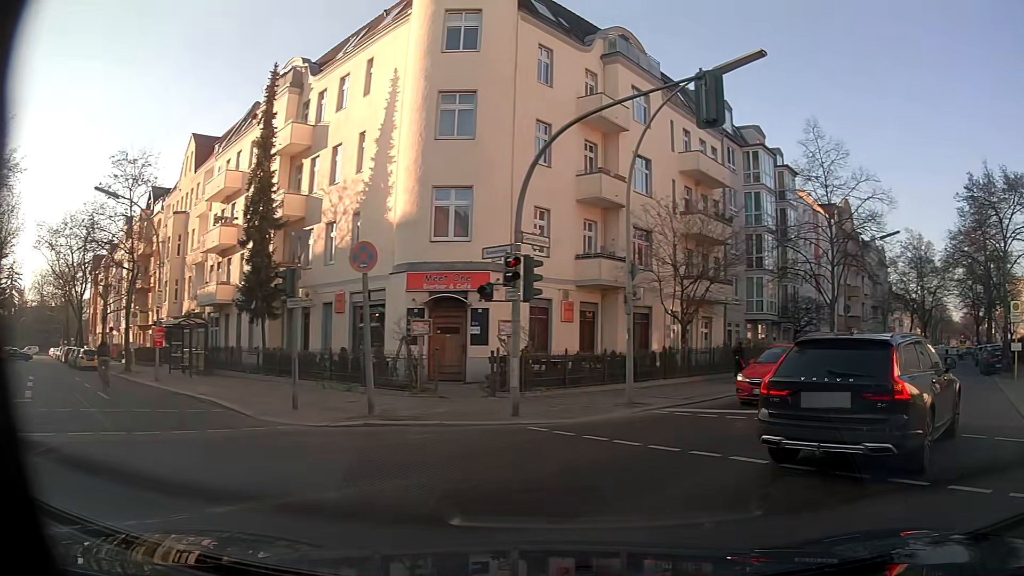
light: Day
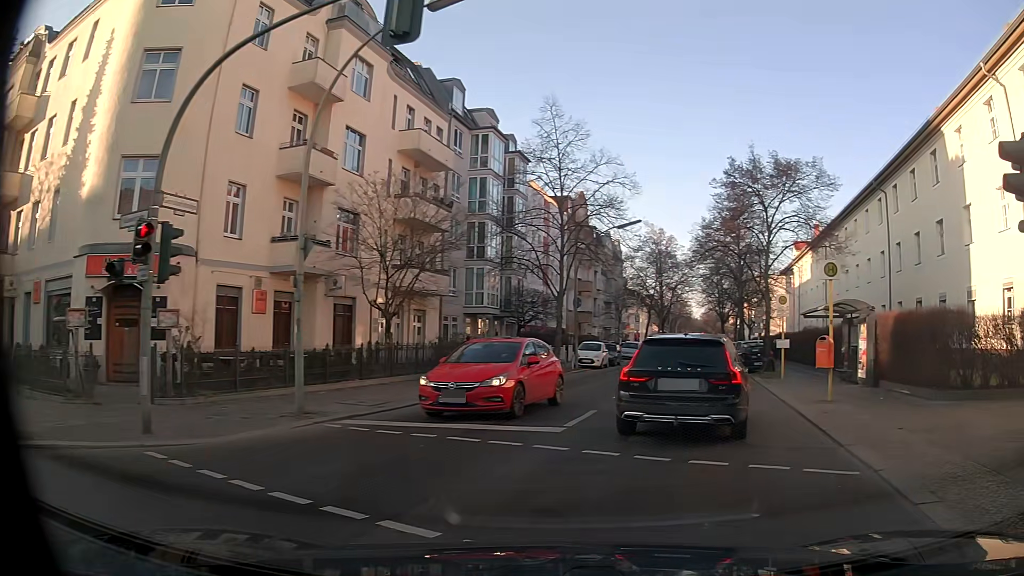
(+0.5, +3.3) m; +21°
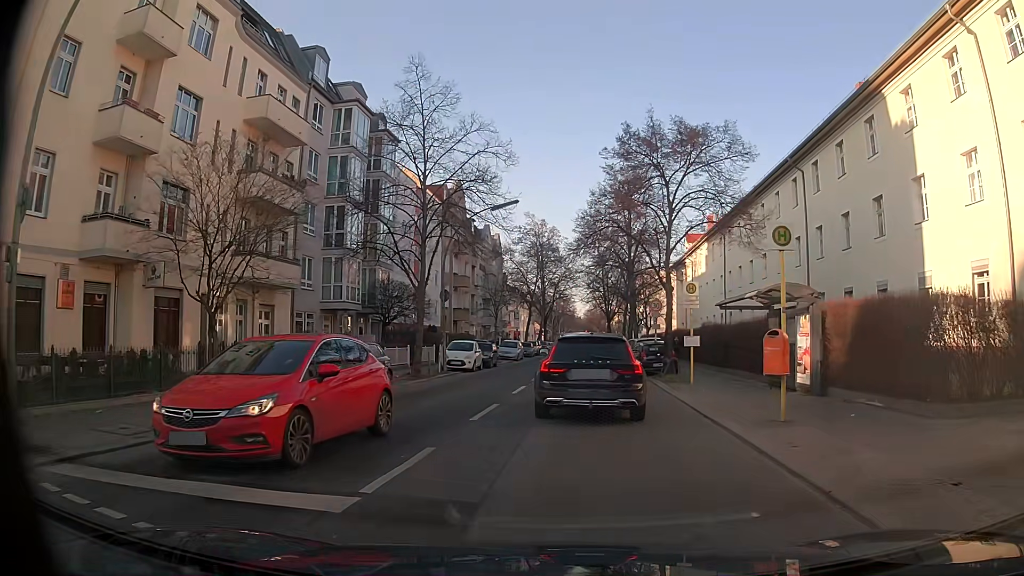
(+0.6, +5.0) m; +11°
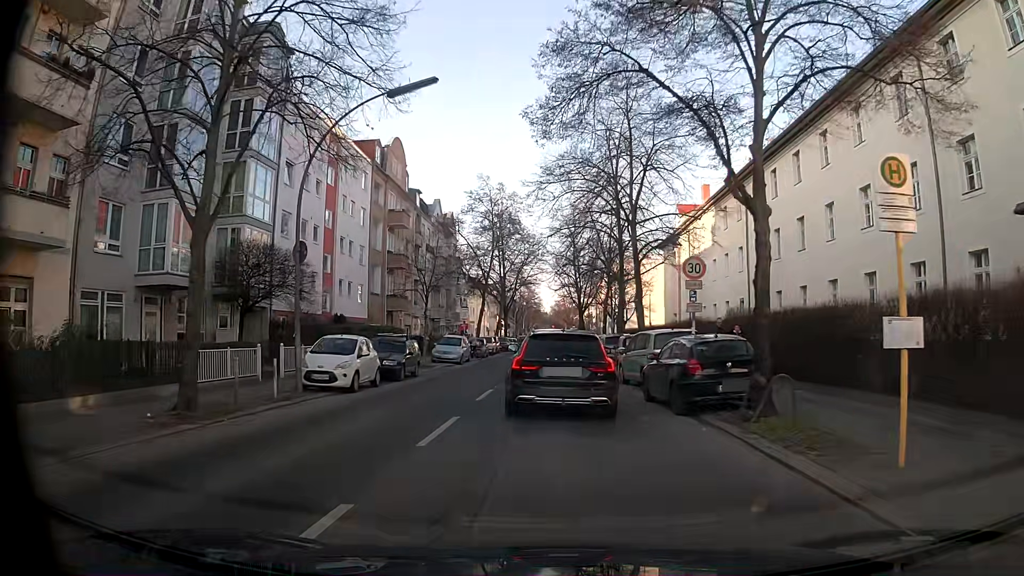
(+0.7, +15.5) m; +5°
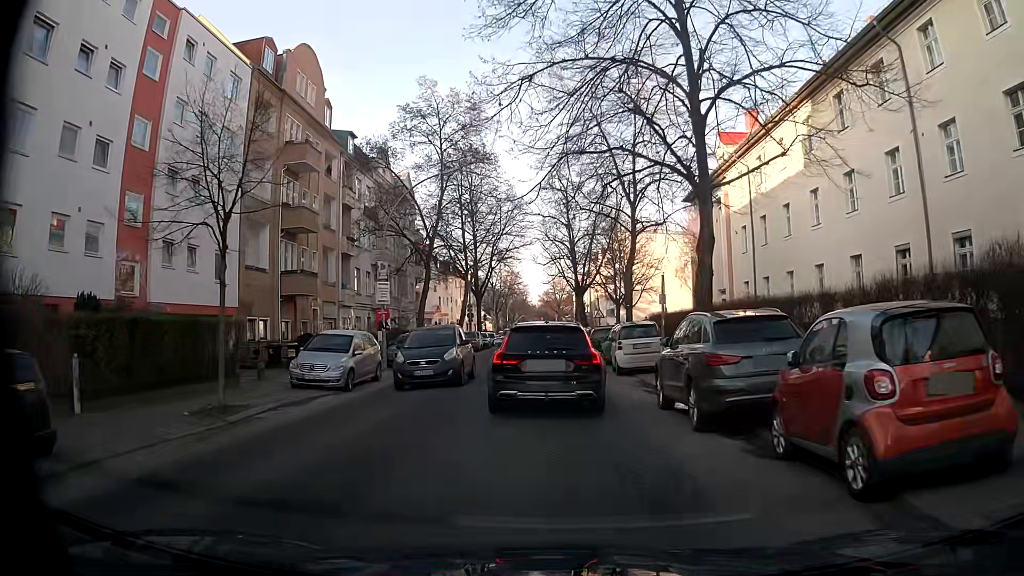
(-0.3, +20.9) m; 0°
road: tertiary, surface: asphalt
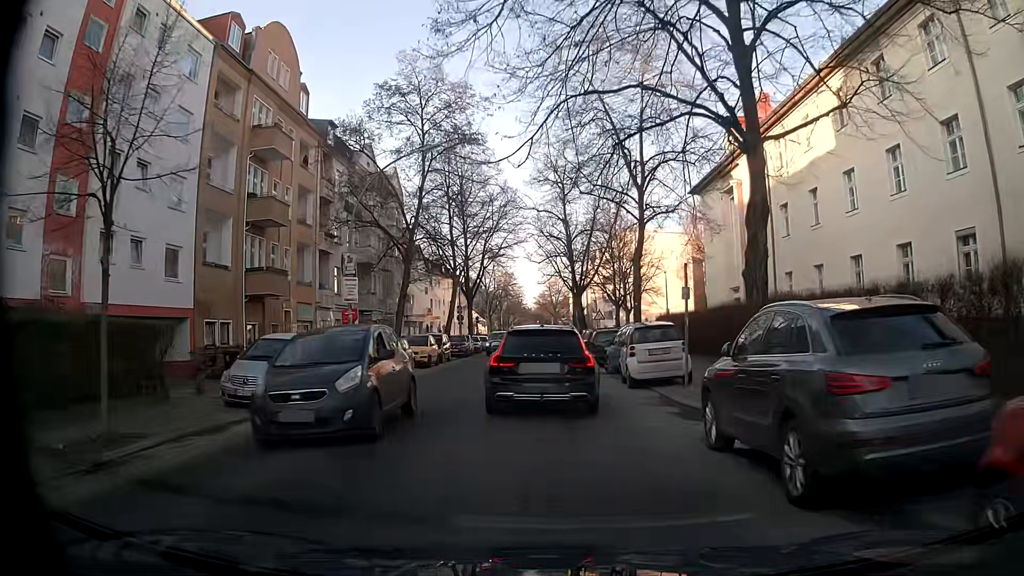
(-0.1, +4.0) m; -2°
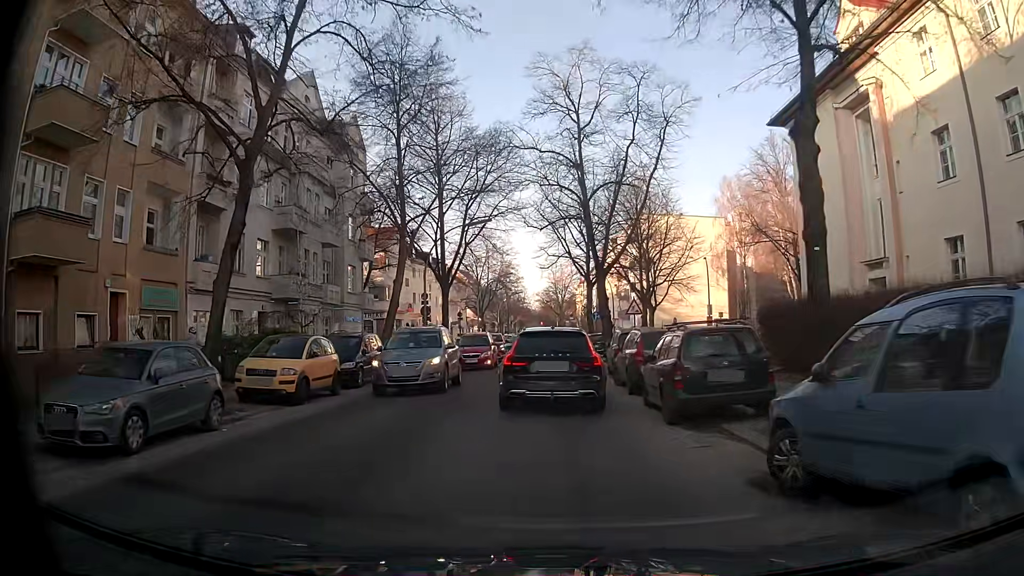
(+0.3, +17.1) m; 0°
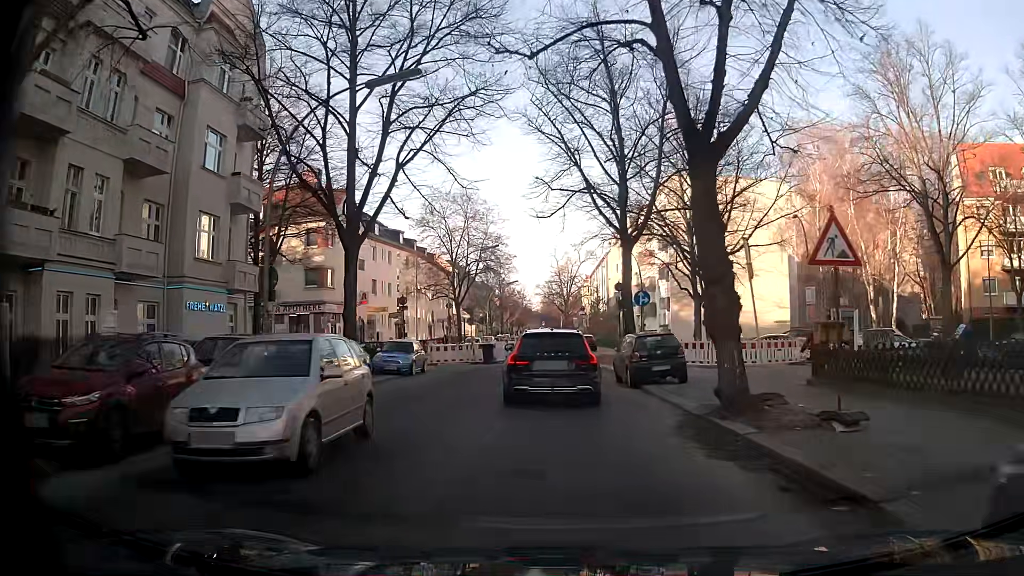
(+0.4, +21.5) m; 0°
(0, +10) (0, +20) (+1, +30) (+1, +40) (+1, +50) (+1, +60) (0, +70) (+1, +80) (+1, +90) (+1, +100) m
